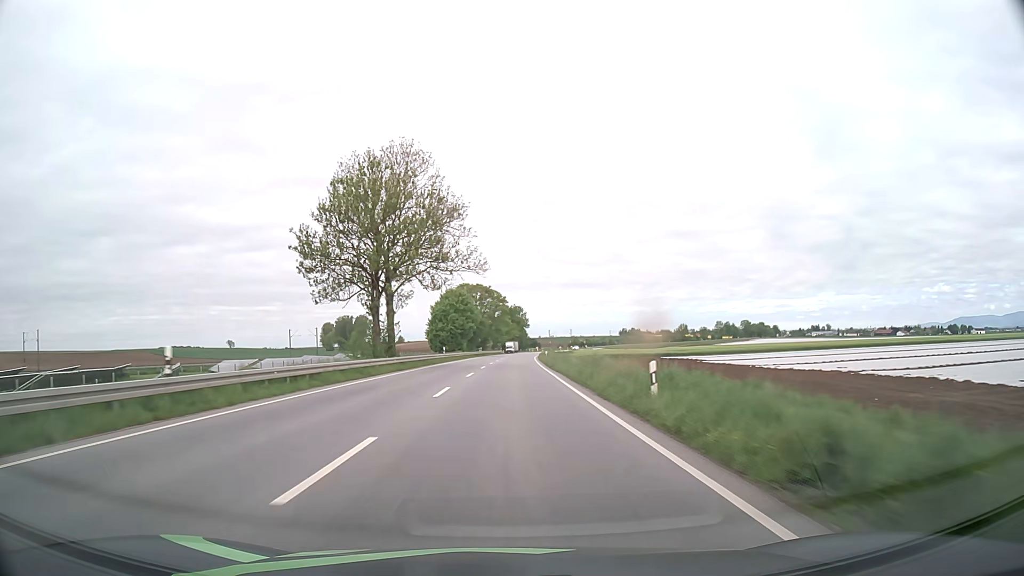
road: primary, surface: asphalt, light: Day
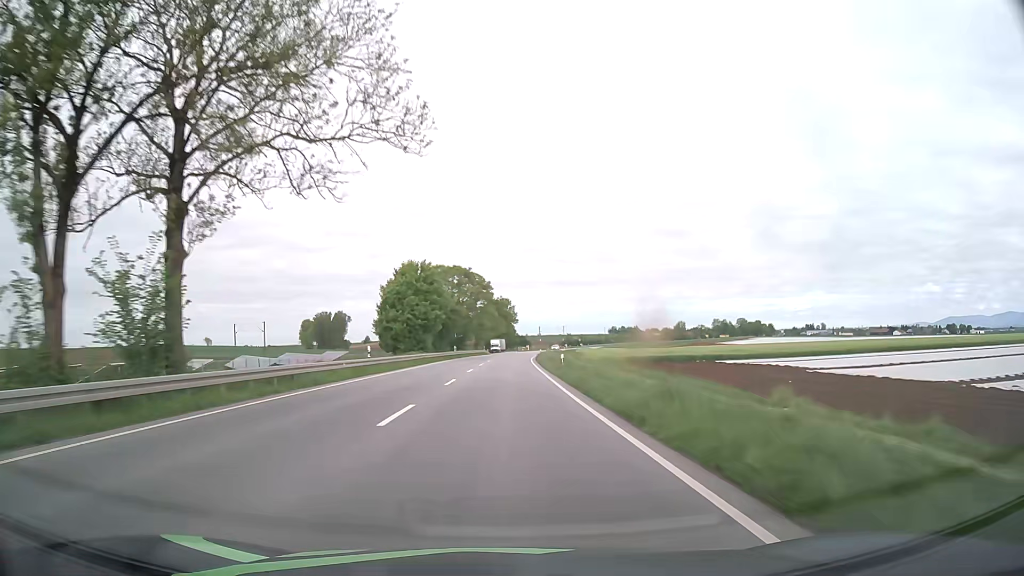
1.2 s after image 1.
(+0.3, +30.7) m; +1°
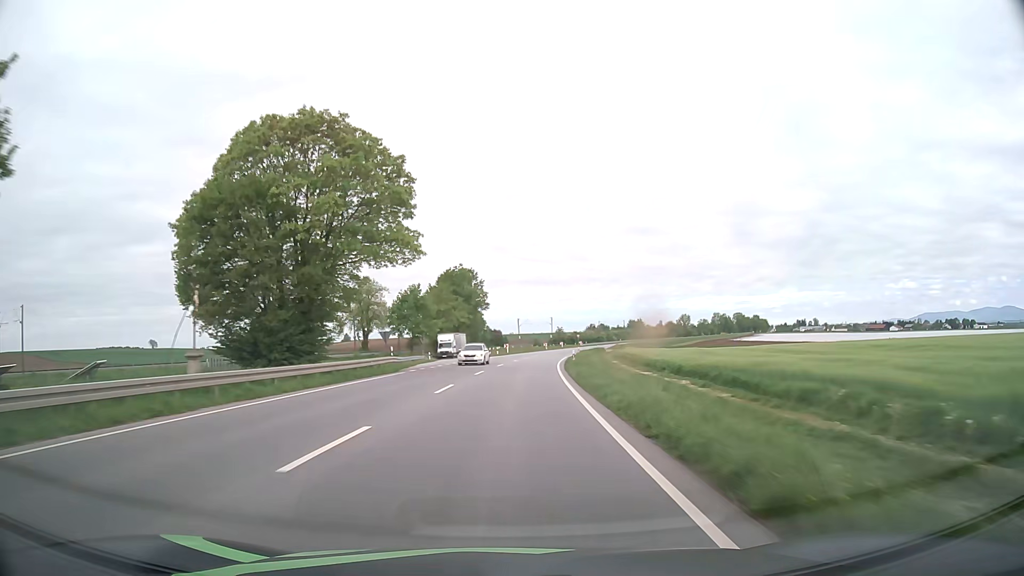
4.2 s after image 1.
(+1.4, +76.3) m; +2°
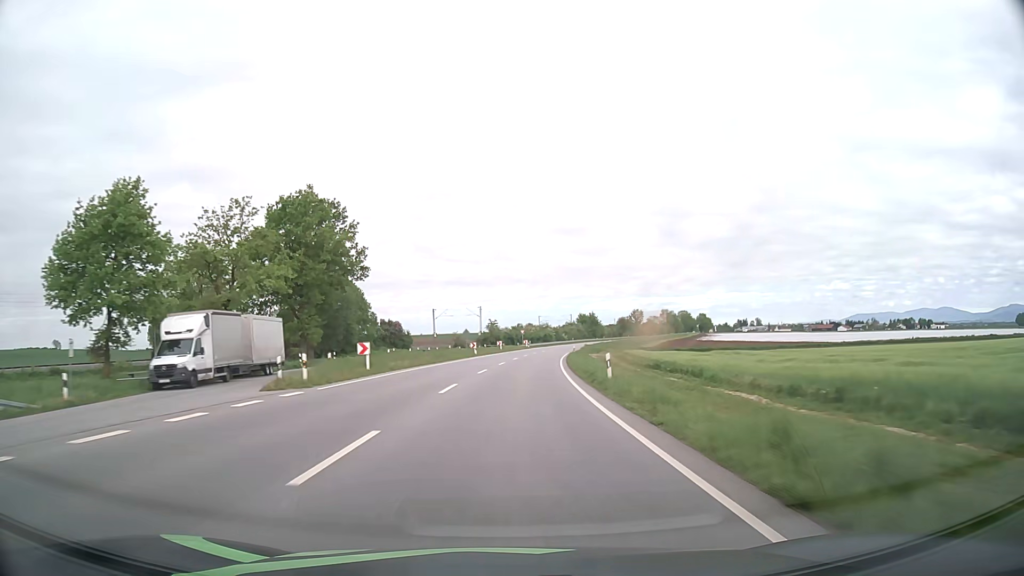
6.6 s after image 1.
(+2.9, +60.6) m; +6°
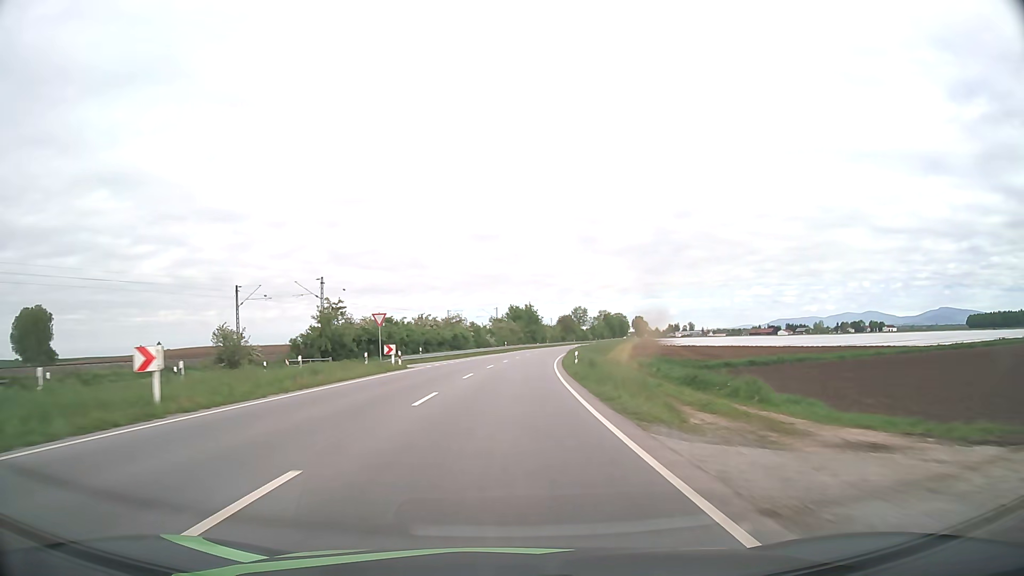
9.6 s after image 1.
(+5.2, +75.2) m; +7°
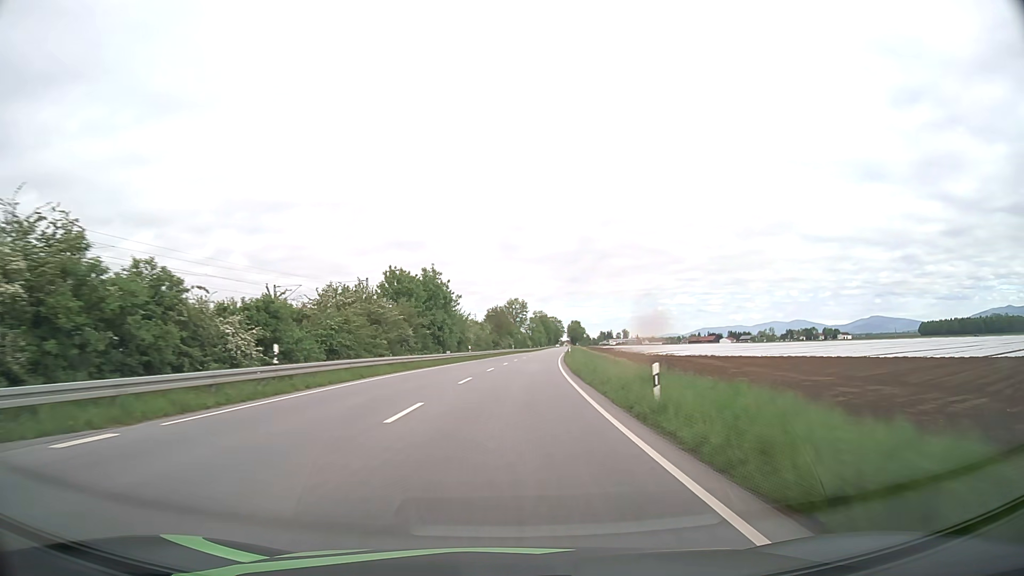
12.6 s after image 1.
(+4.4, +75.4) m; +6°
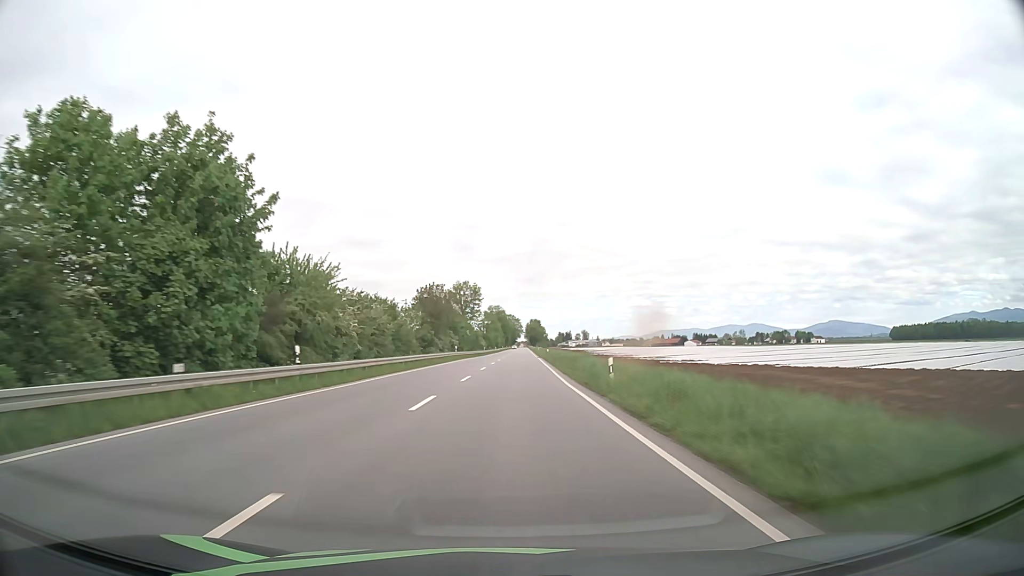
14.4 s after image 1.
(+1.7, +45.8) m; +4°
(0, +10) (0, +20) (0, +30) (+1, +40) (+1, +50) (+1, +60) (+1, +70) (+2, +80) (+2, +90) (+2, +100) m
